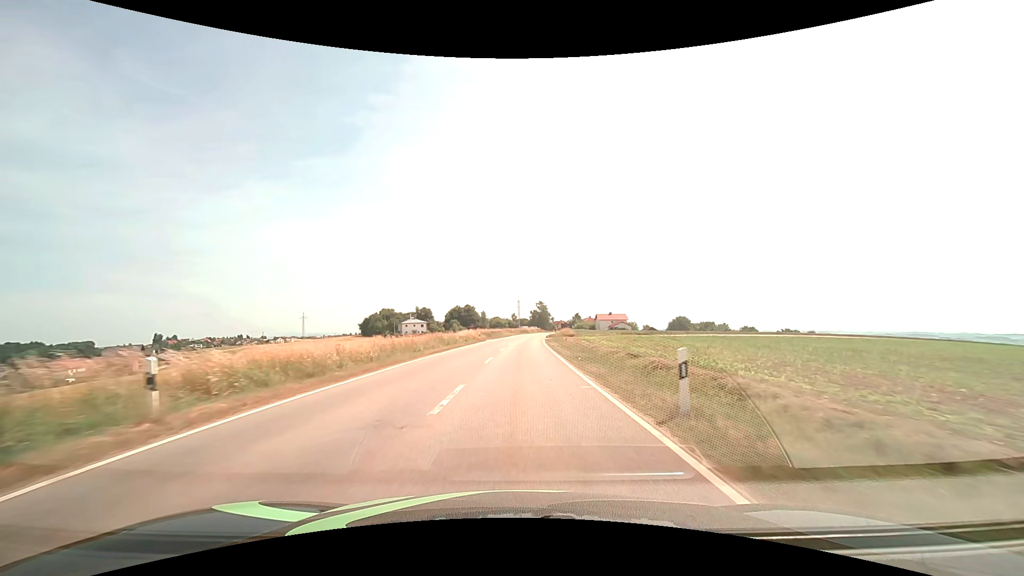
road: tertiary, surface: asphalt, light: Day
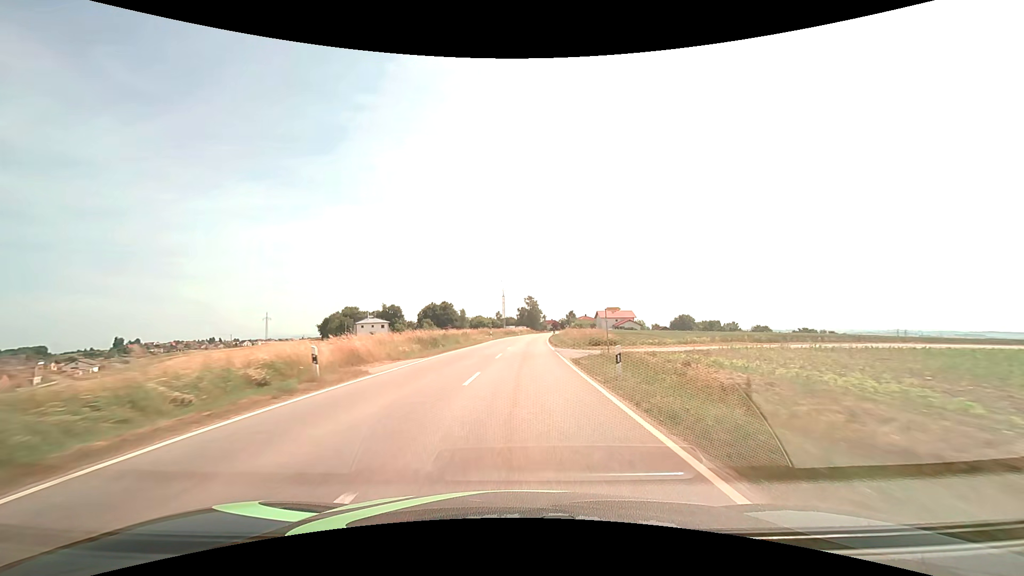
(+0.5, +42.8) m; +1°
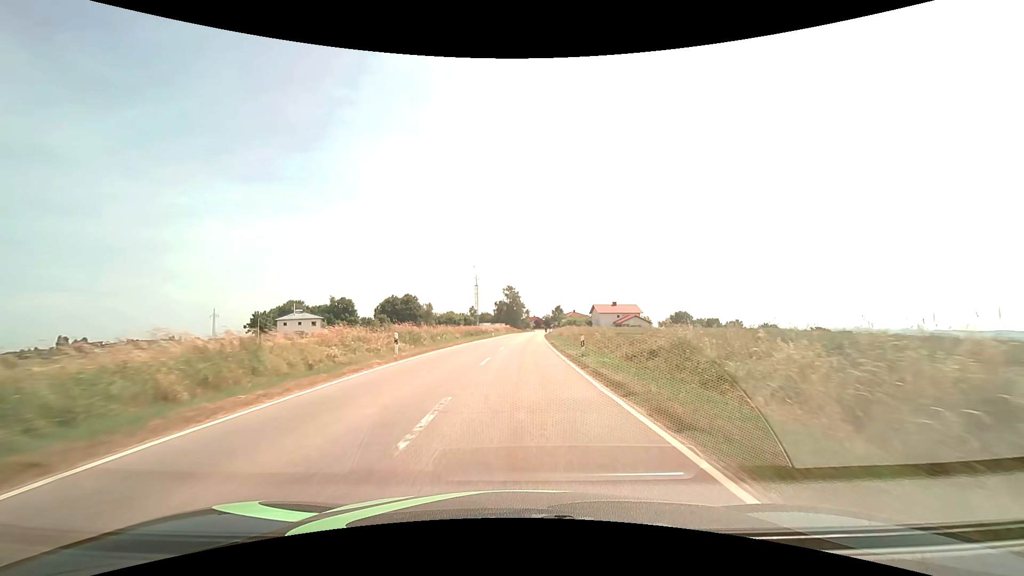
(+0.7, +41.5) m; +2°
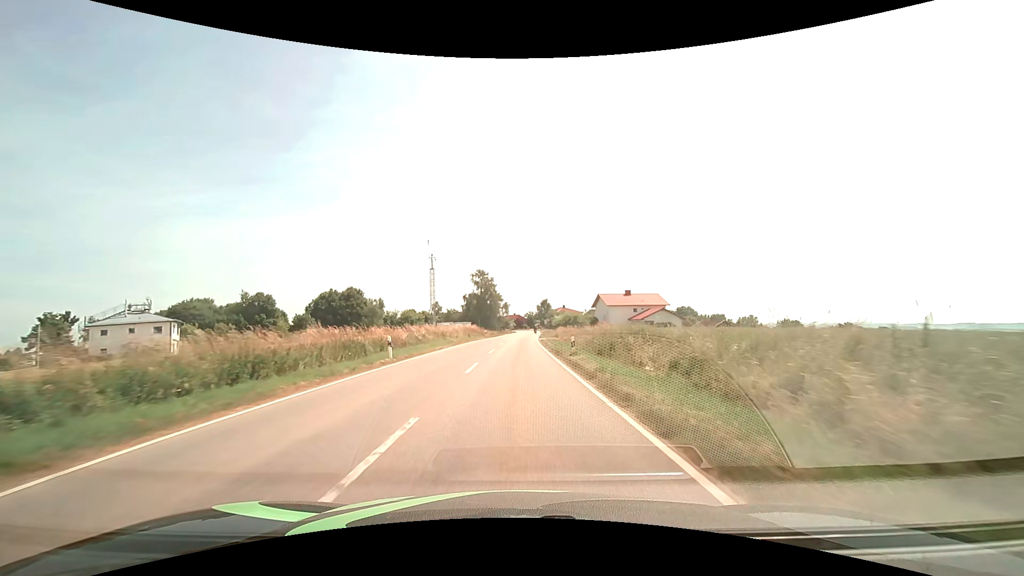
(+1.1, +48.3) m; +2°
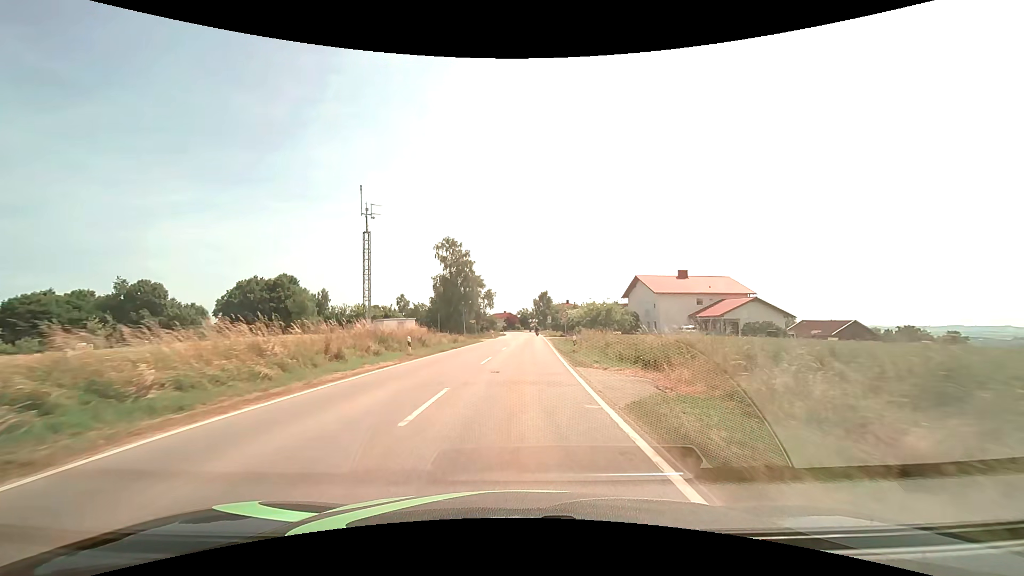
(+0.4, +43.5) m; +1°
(0, +10) (0, +20) (0, +30) (+1, +40) (+1, +50) (+1, +60) (+2, +70) (+2, +80) (+2, +90) (+2, +100) m
